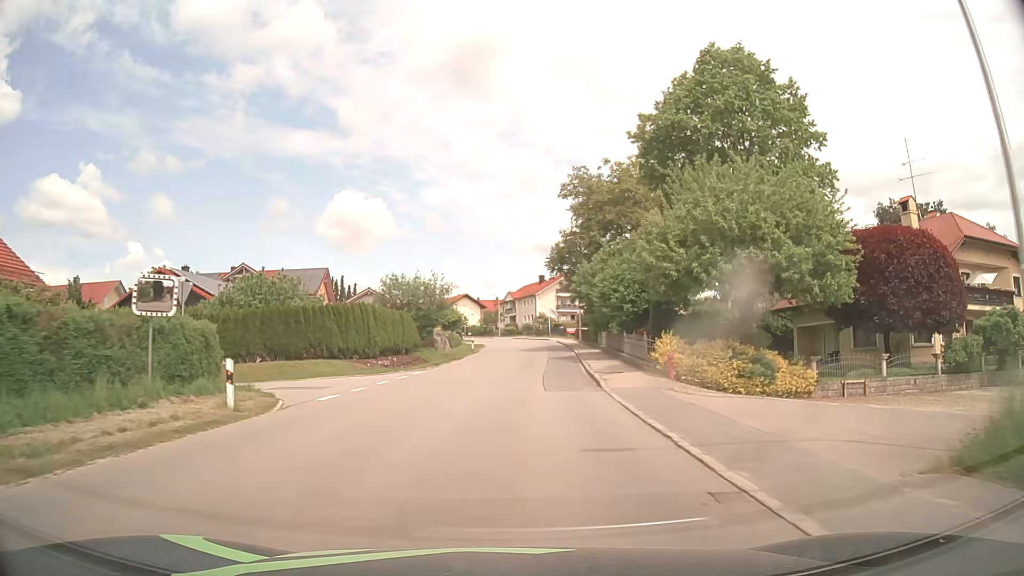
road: tertiary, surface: asphalt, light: Day
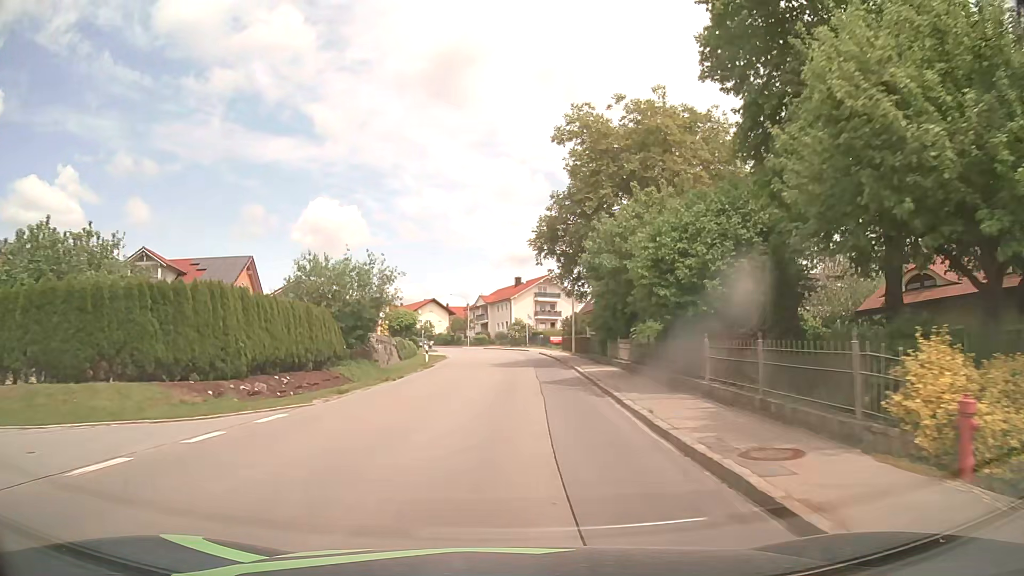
(+0.4, +14.9) m; +3°
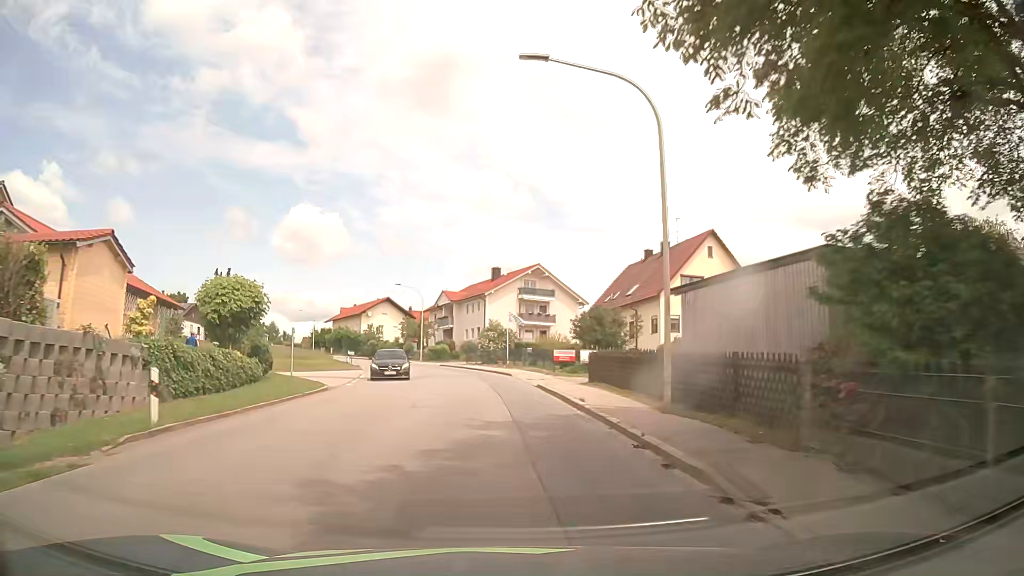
(+0.7, +29.8) m; +2°
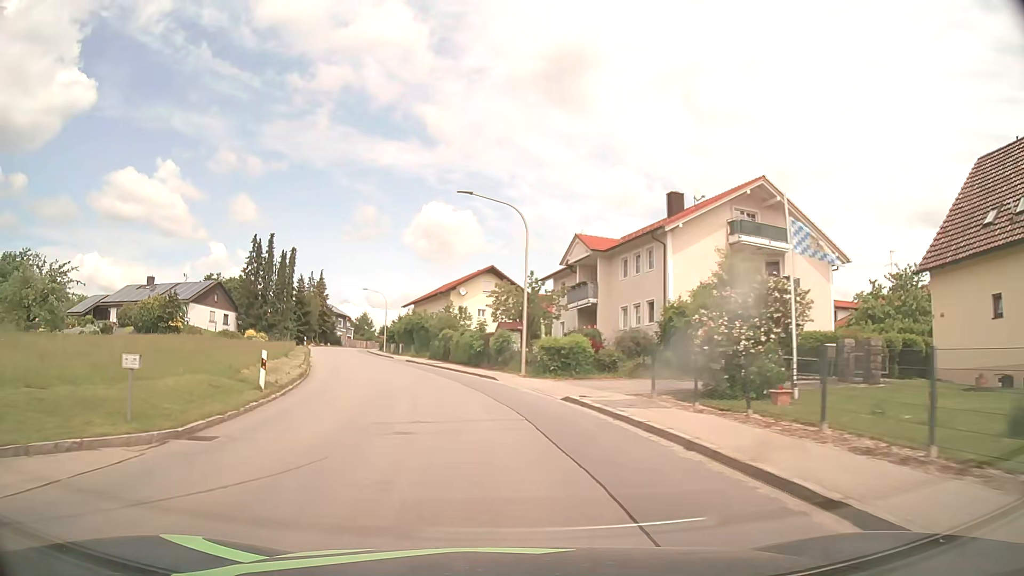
(-3.1, +37.8) m; -11°
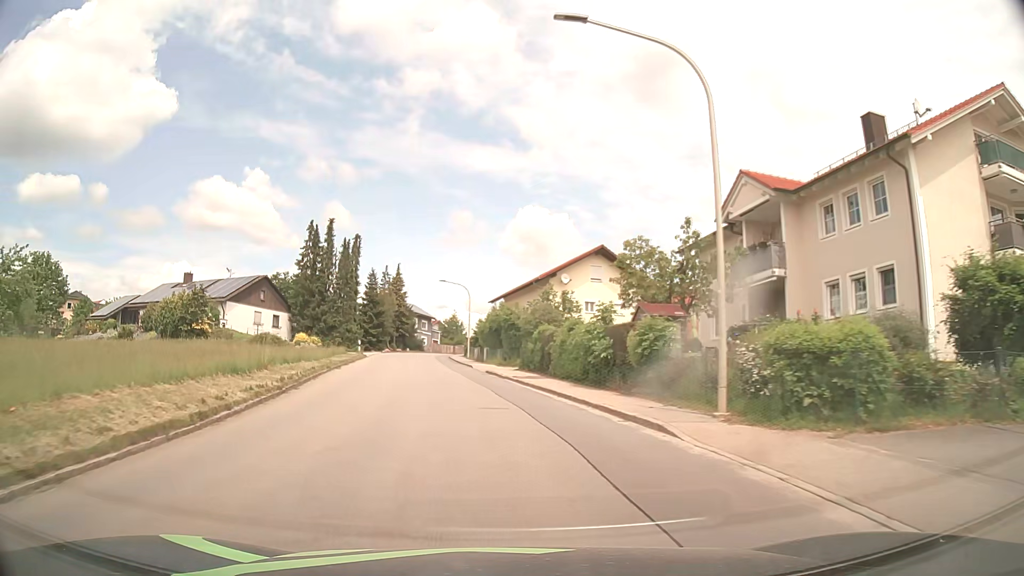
(-1.0, +15.4) m; -8°
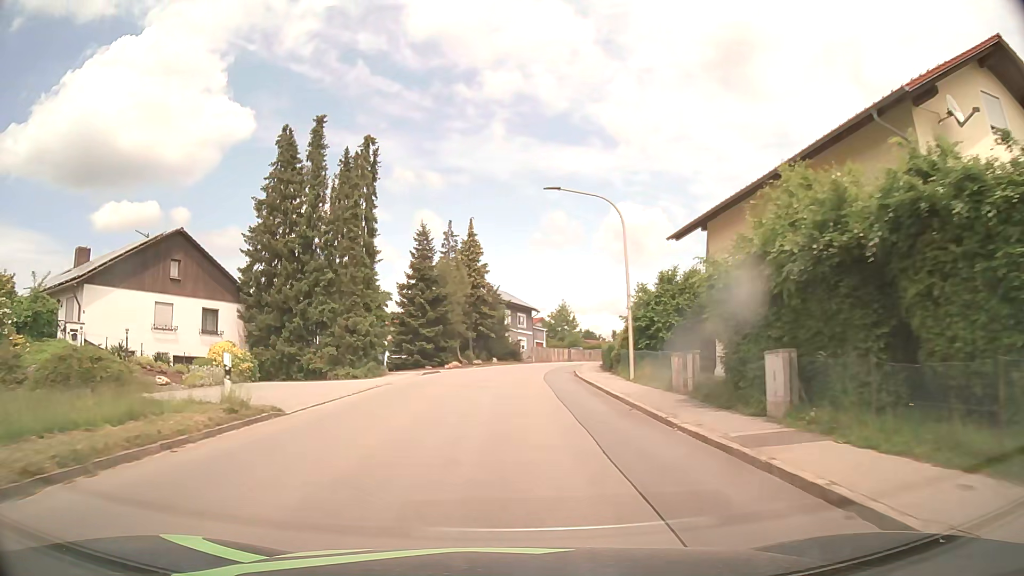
(-4.6, +38.4) m; -9°
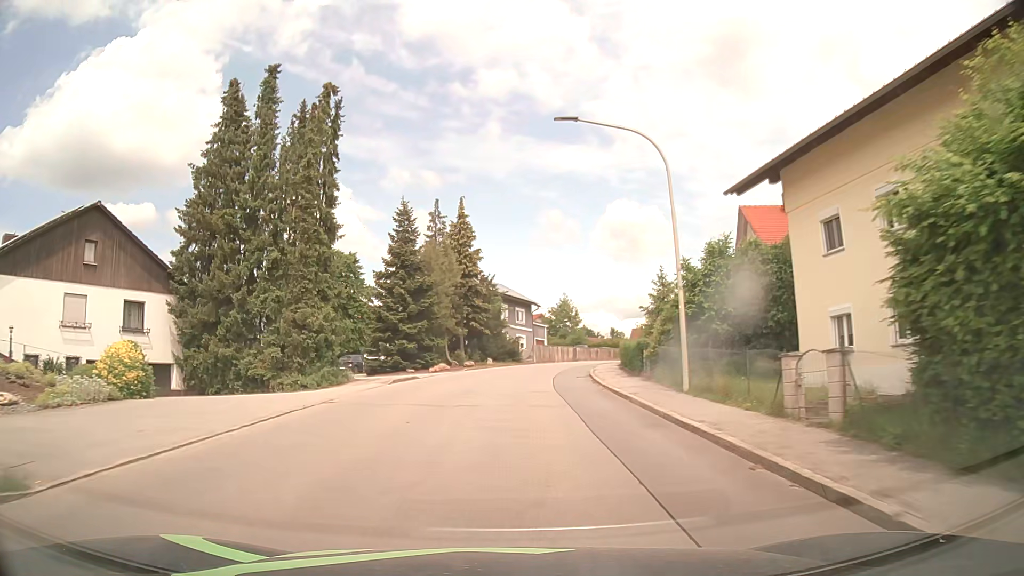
(0.0, +7.8) m; 0°
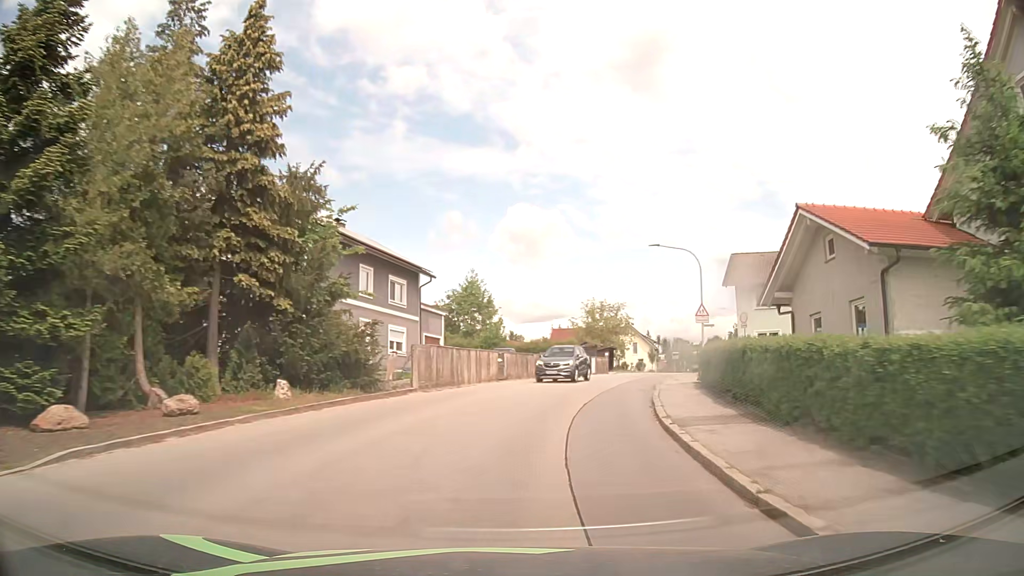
(+1.4, +31.2) m; +8°
(+1, +10) (+2, +20) (+5, +30) (+8, +39) (+11, +48) (+15, +58) (+19, +67) (+23, +76) (+27, +85) (+31, +94) m
